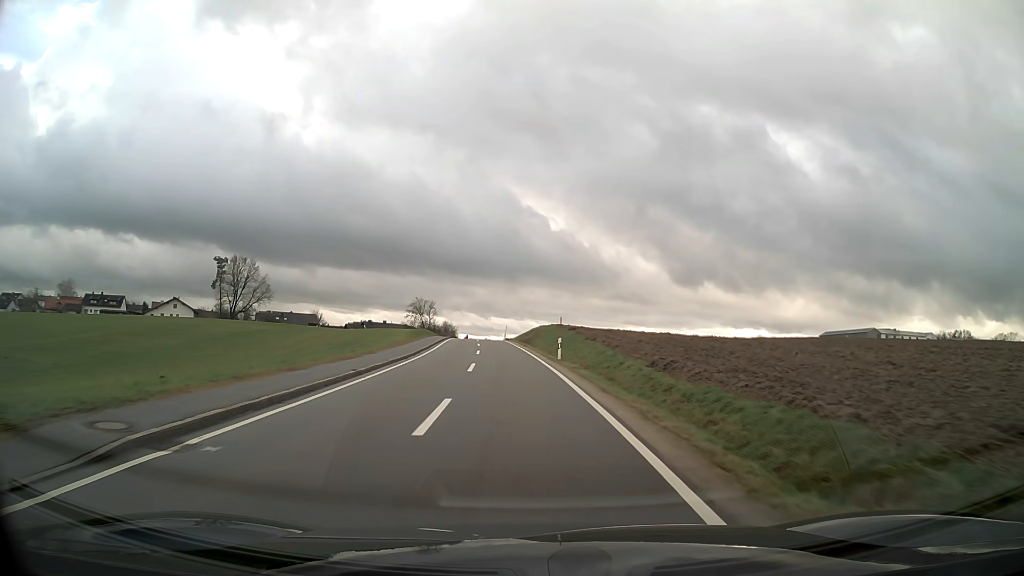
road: tertiary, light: Day
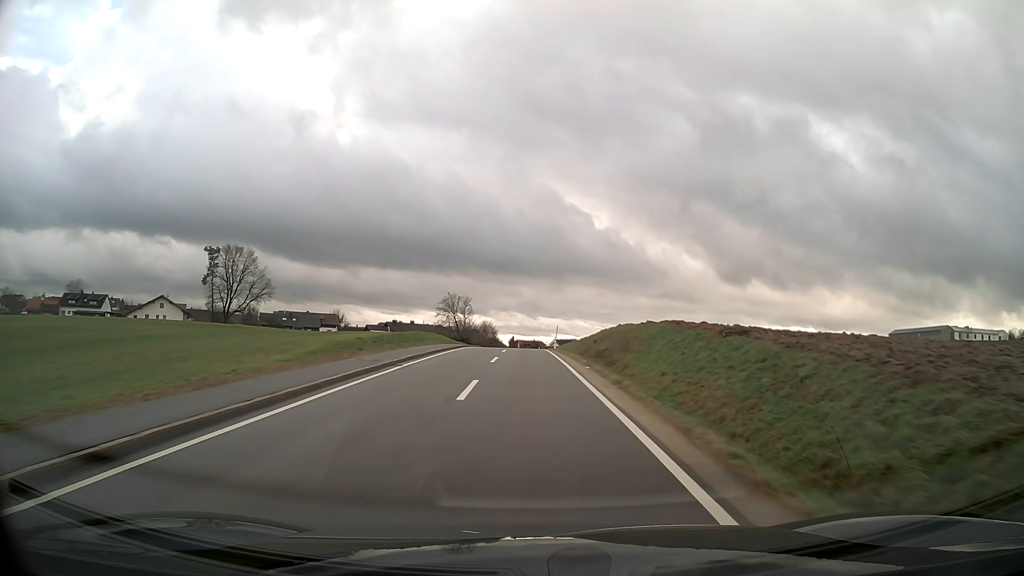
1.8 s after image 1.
(-1.2, +32.6) m; -4°
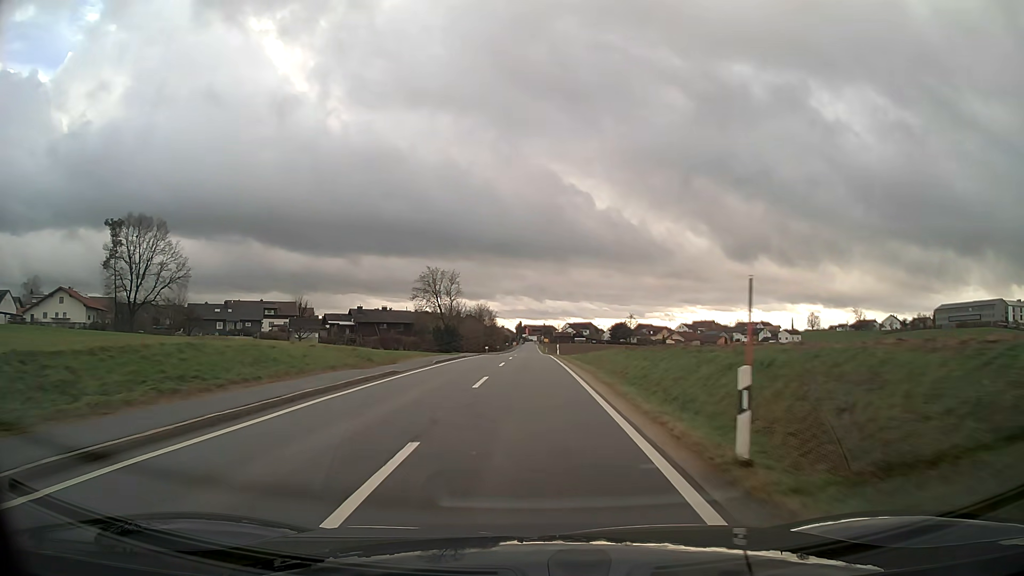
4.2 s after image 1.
(-0.3, +43.9) m; -1°
